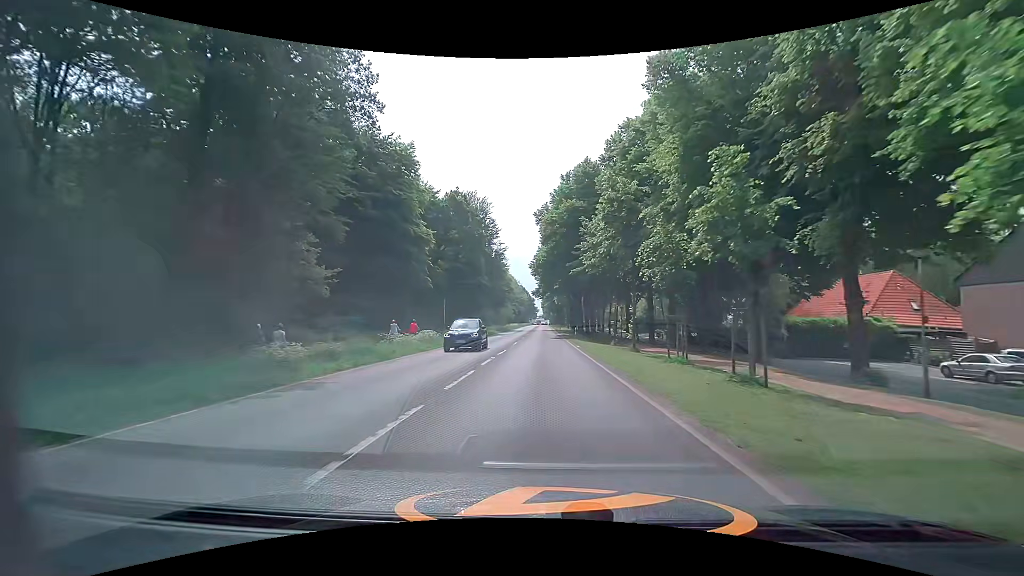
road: primary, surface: asphalt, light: Day
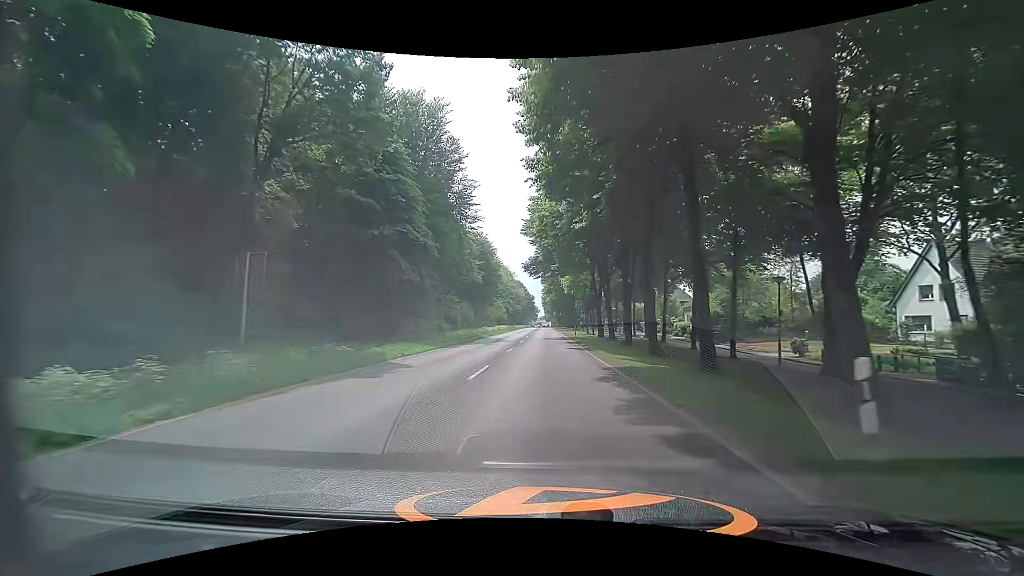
(0.0, +44.5) m; 0°
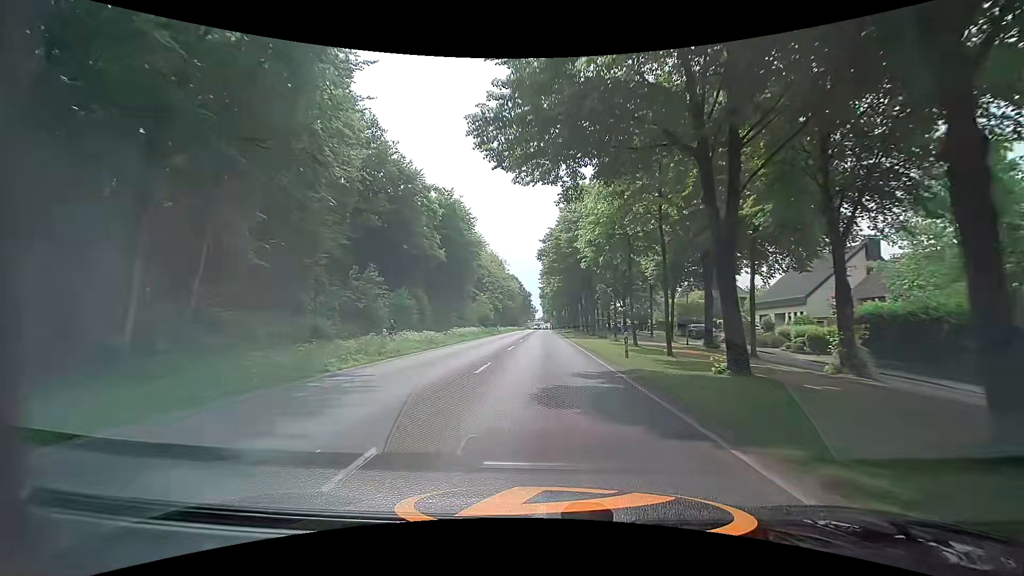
(0.0, +35.2) m; 0°
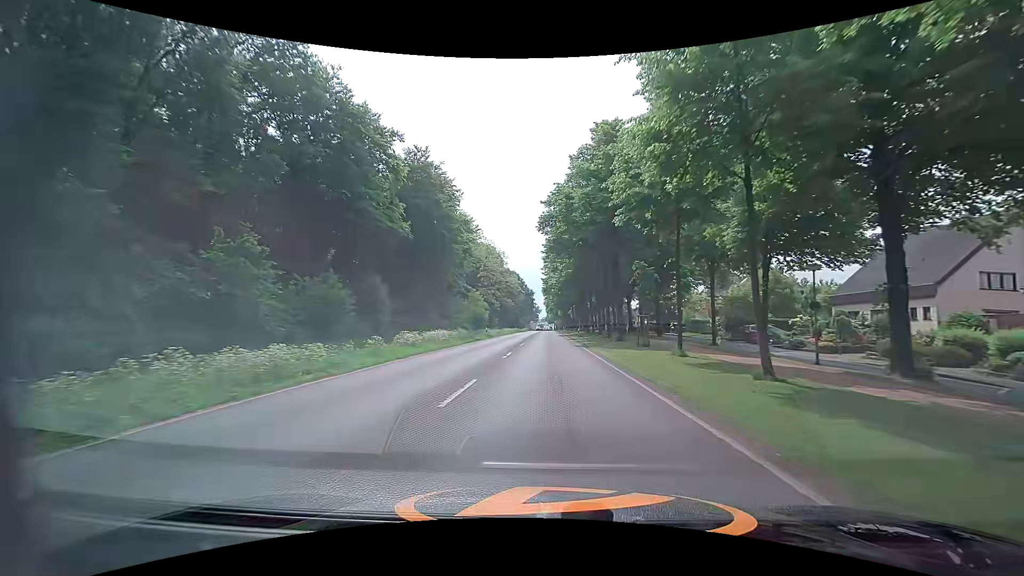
(0.0, +17.5) m; -1°
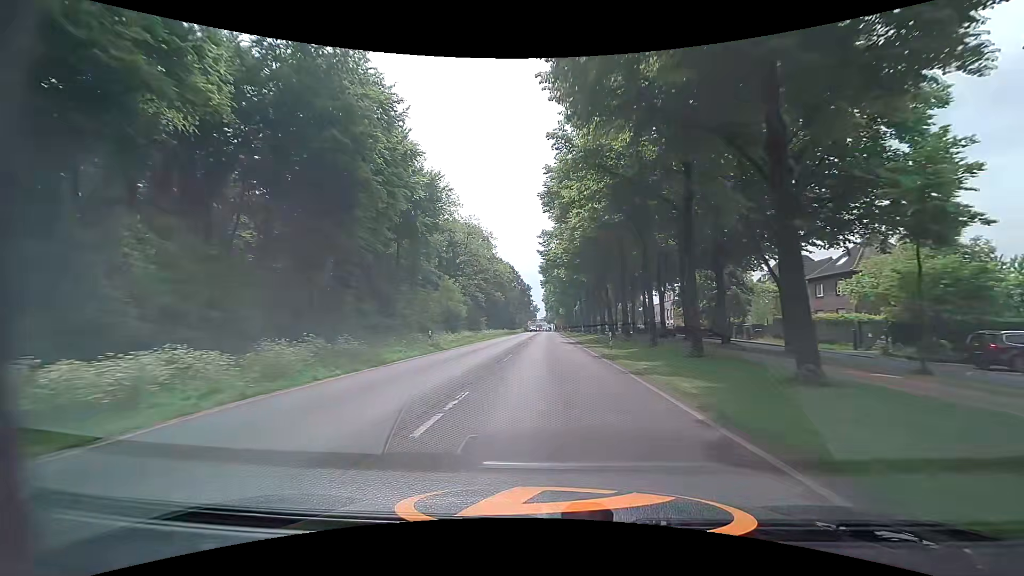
(+0.2, +26.2) m; +1°
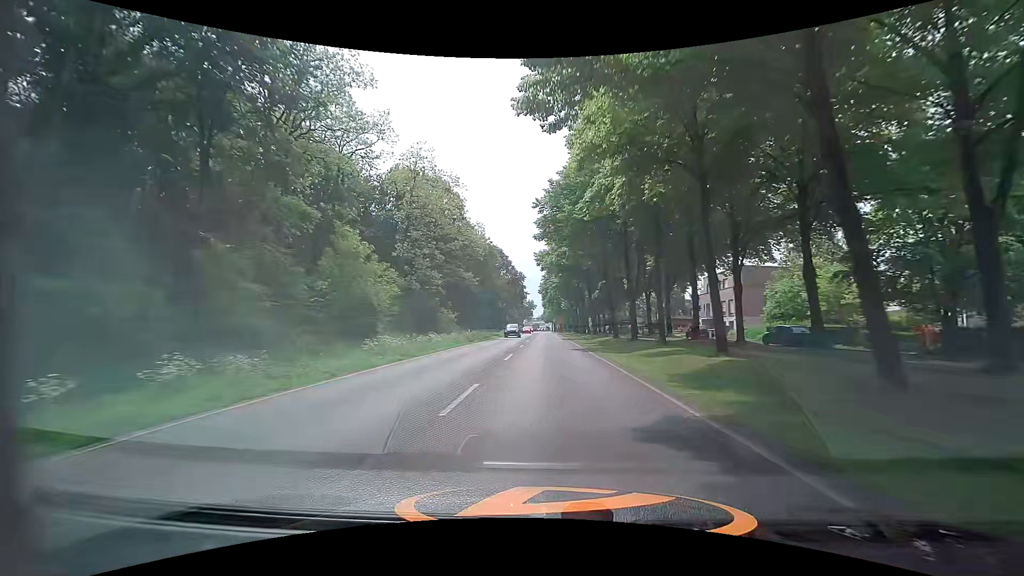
(+0.1, +35.0) m; 0°
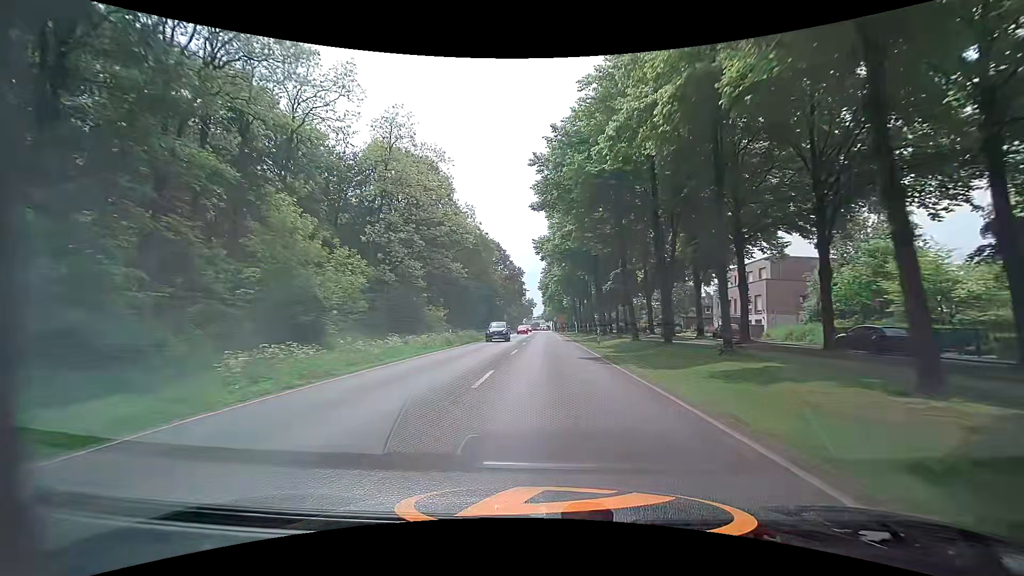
(0.0, +8.8) m; +1°
(0, +10) (0, +20) (0, +30) (0, +40) (0, +50) (-1, +60) (-1, +70) (-1, +80) (-1, +90) (-1, +100) m
